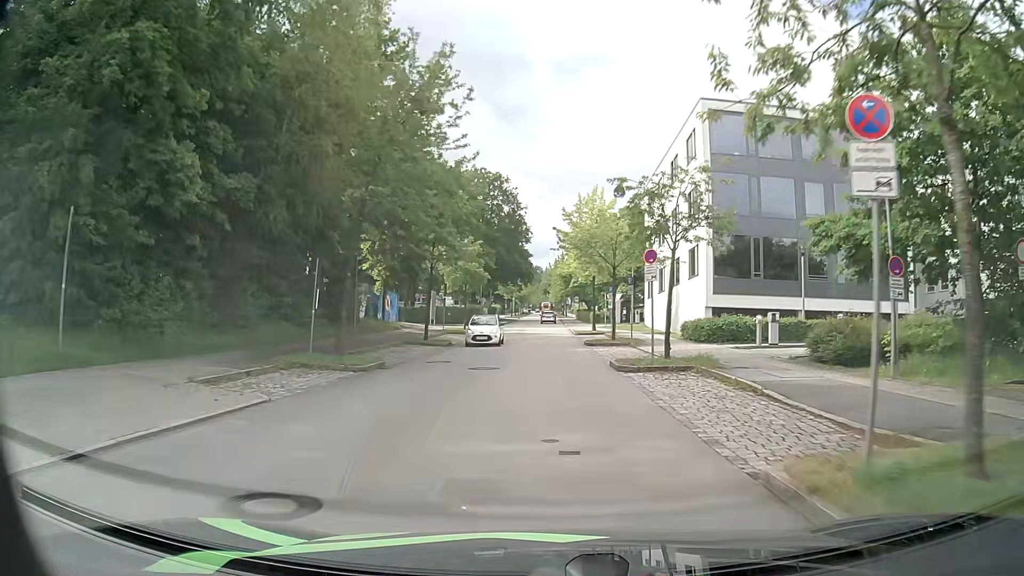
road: residential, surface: asphalt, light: Day
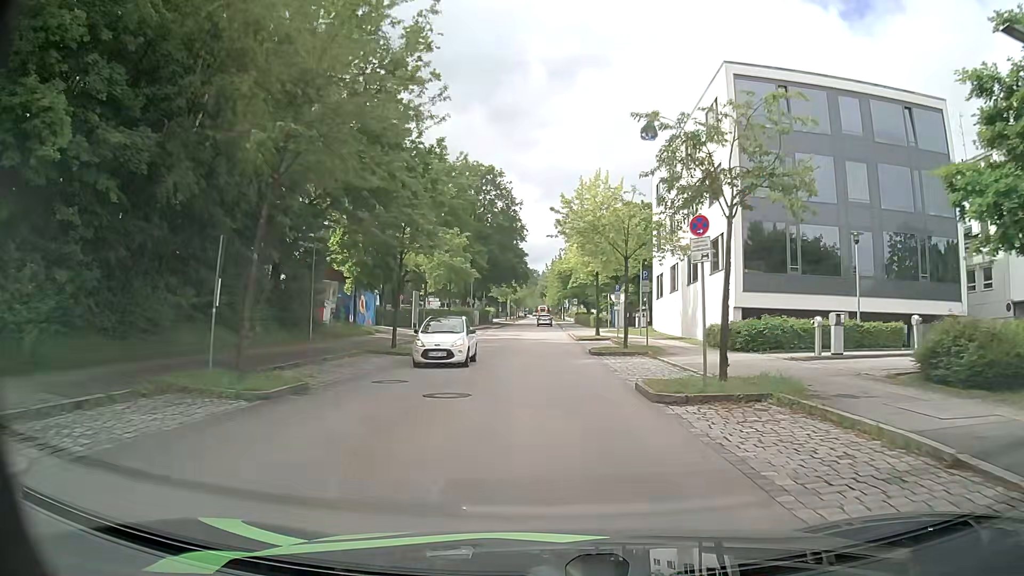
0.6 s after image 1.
(0.0, +6.3) m; +1°
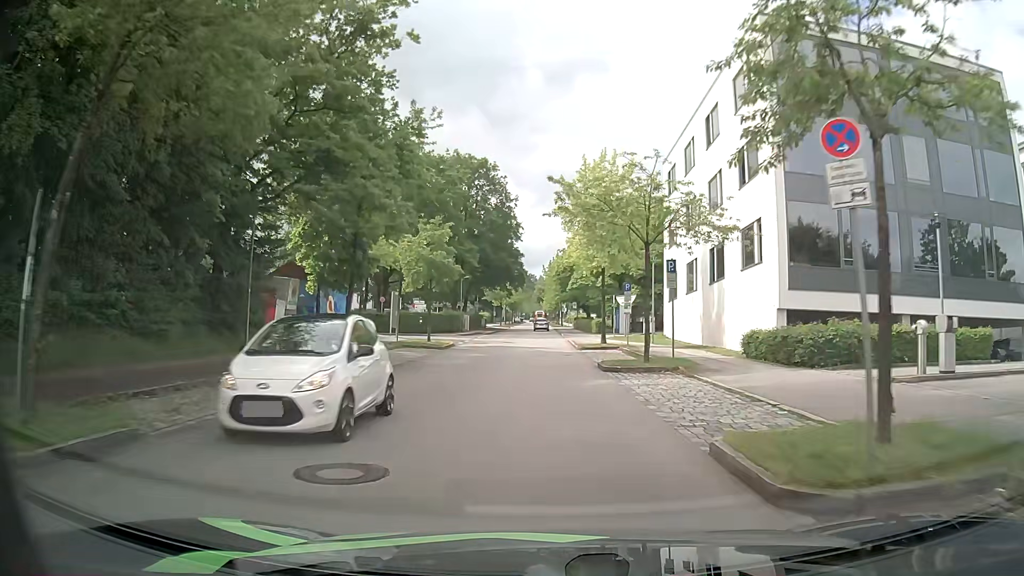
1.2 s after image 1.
(0.0, +6.3) m; 0°
(0, +10) (0, +20) (0, +30) (0, +40) (0, +50) (-1, +60) (-1, +70) (-1, +80) (-1, +90) (-1, +100) m
